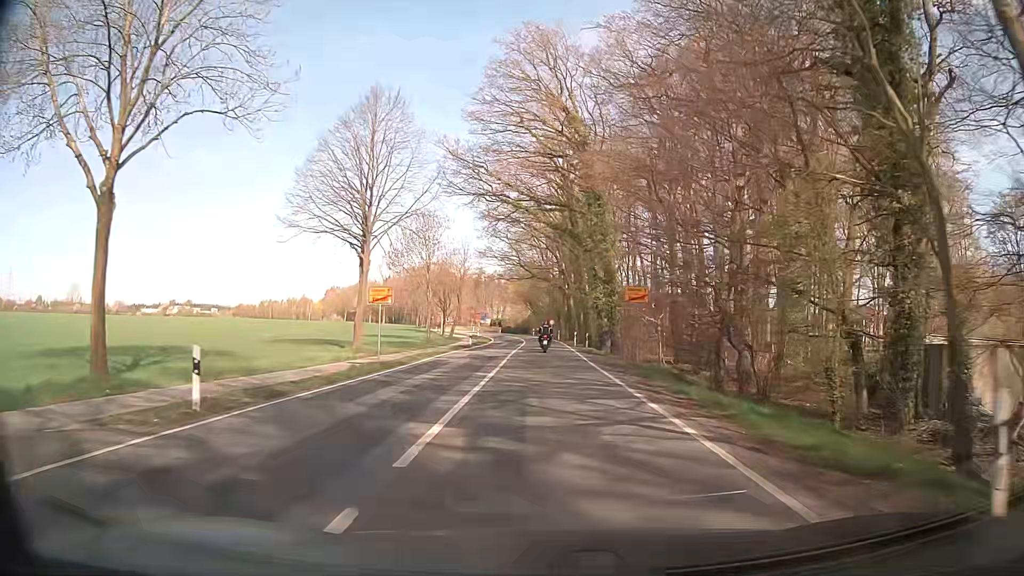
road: secondary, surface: asphalt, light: Day
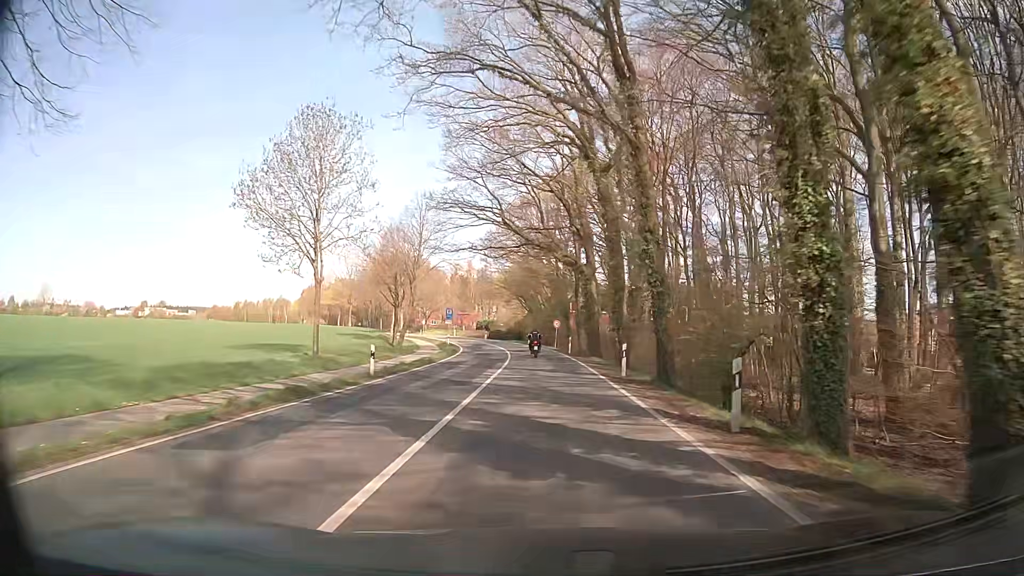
(+0.1, +31.8) m; 0°
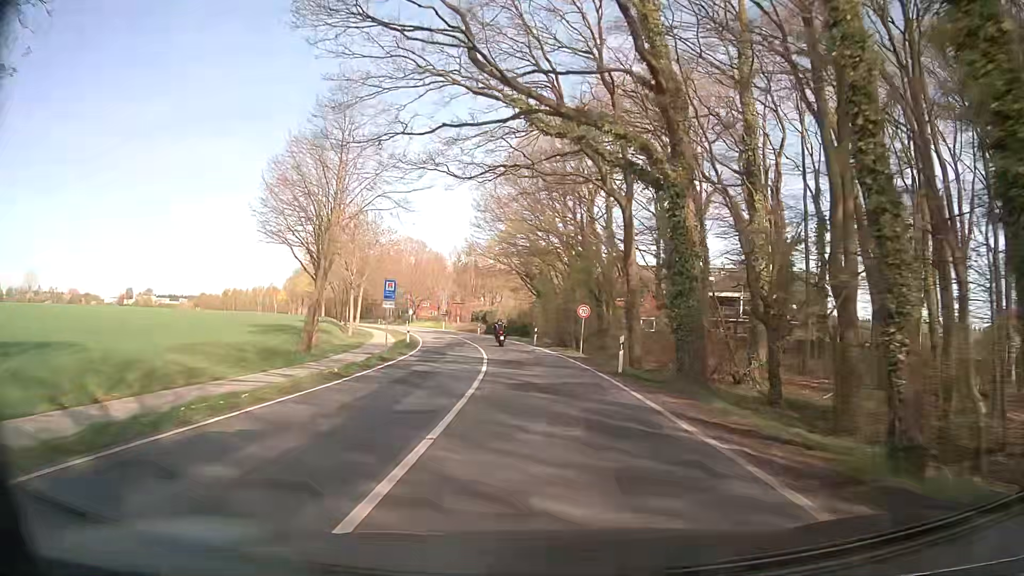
(0.0, +25.6) m; 0°
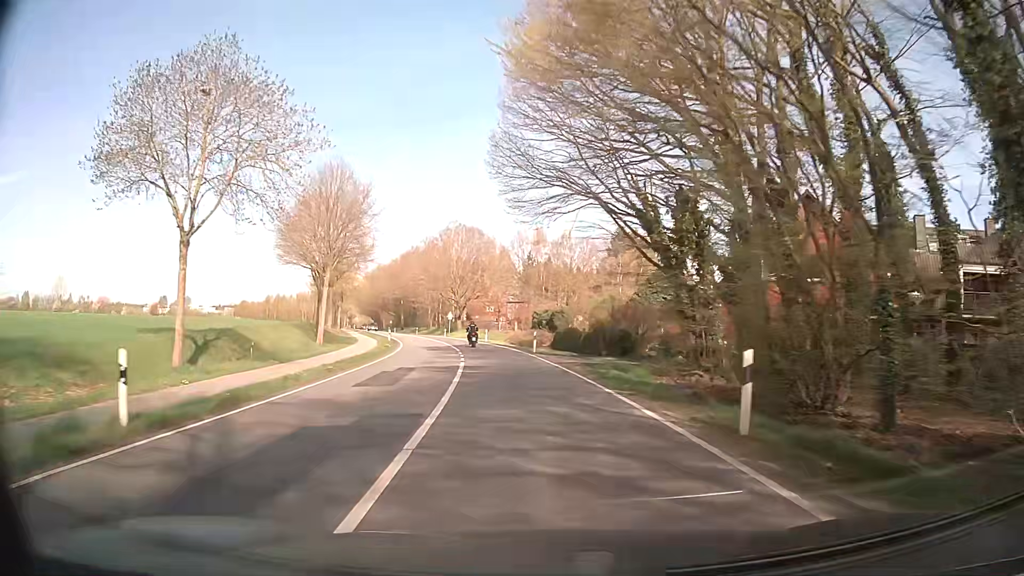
(-2.0, +36.3) m; -6°
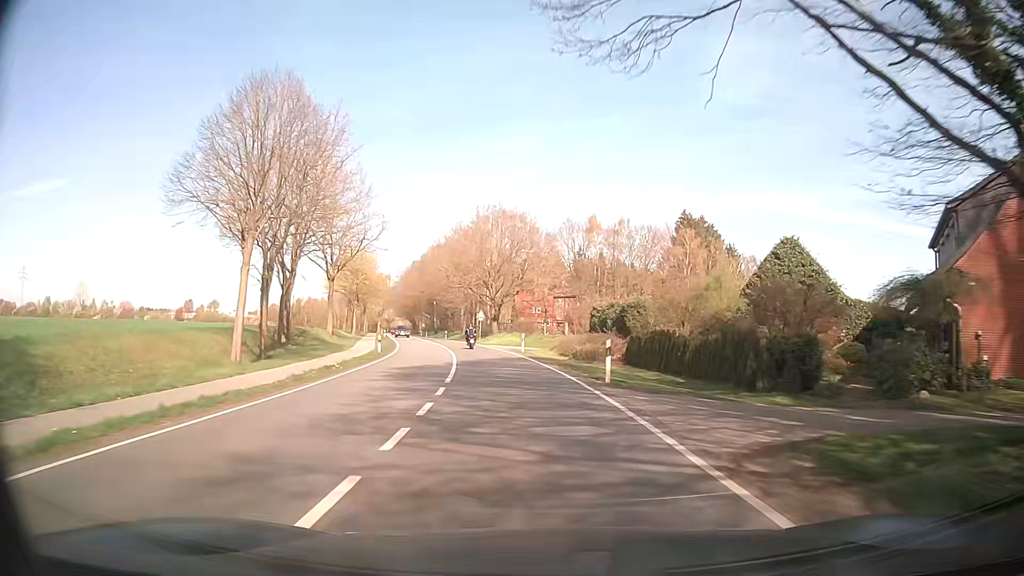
(-0.7, +19.5) m; -4°
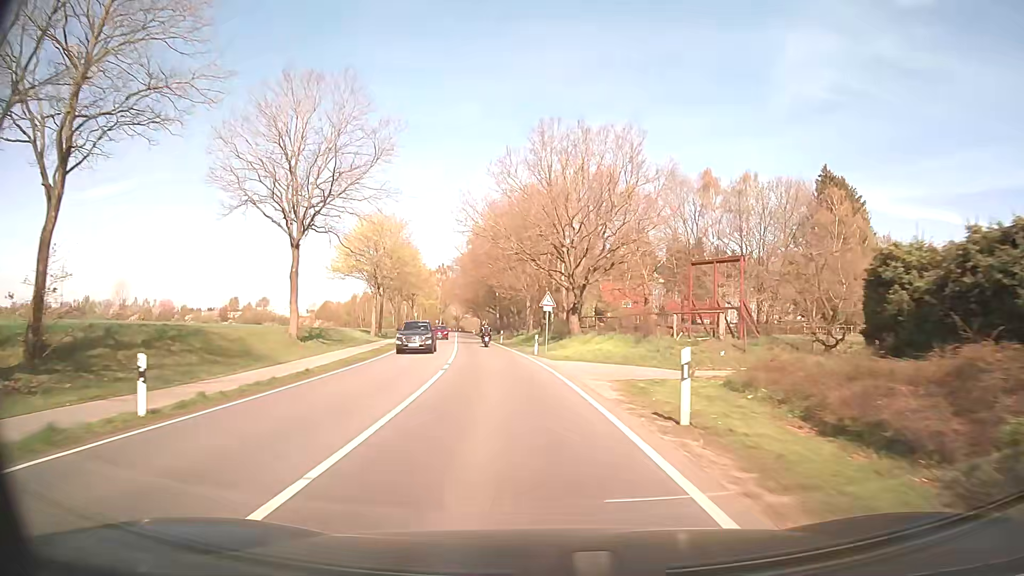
(-2.1, +30.5) m; -8°
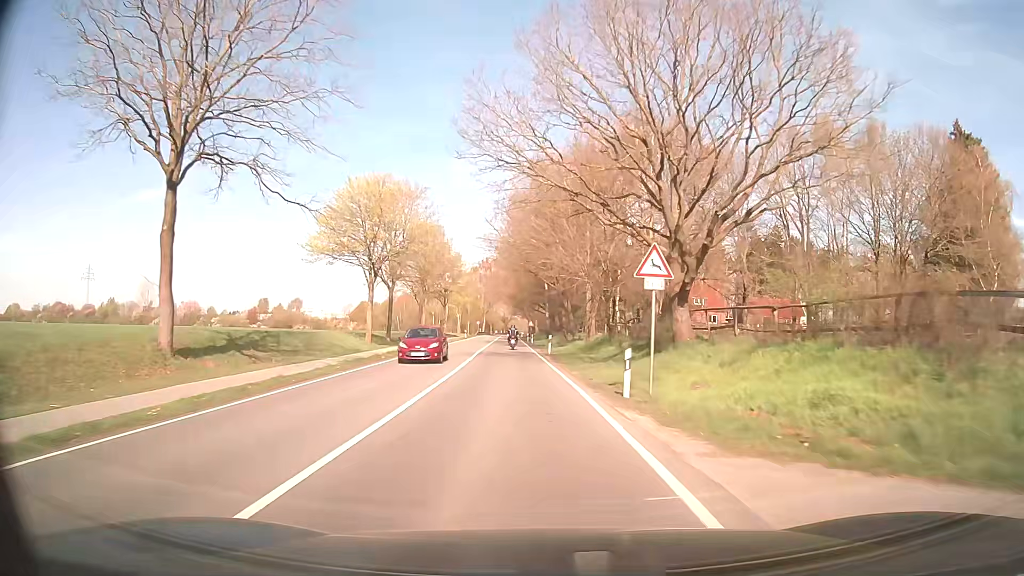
(-0.8, +21.0) m; -5°
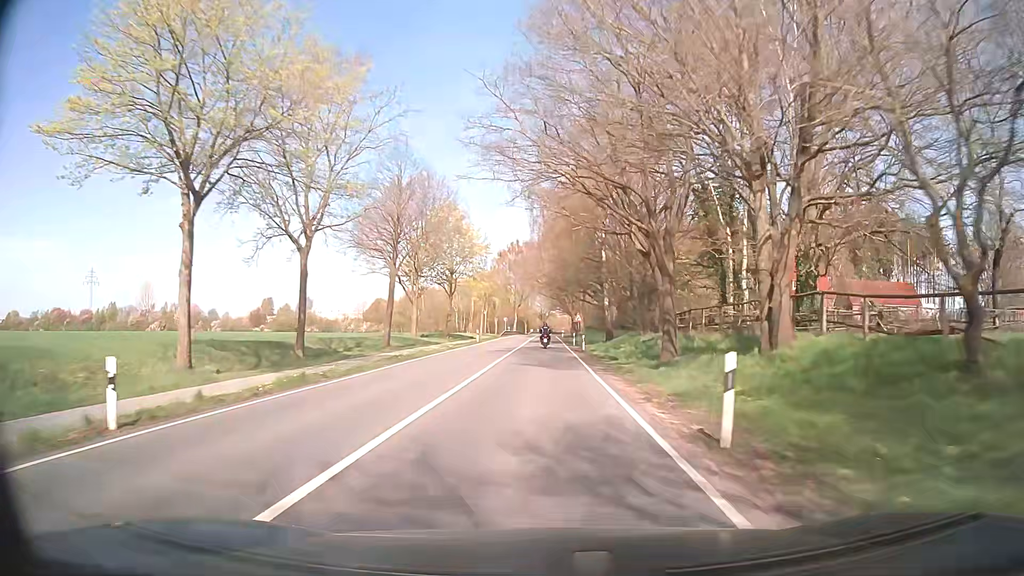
(-1.0, +31.9) m; -3°
(0, +10) (0, +20) (0, +30) (0, +40) (0, +50) (0, +60) (0, +70) (0, +80) (+1, +90) (+1, +100) m
